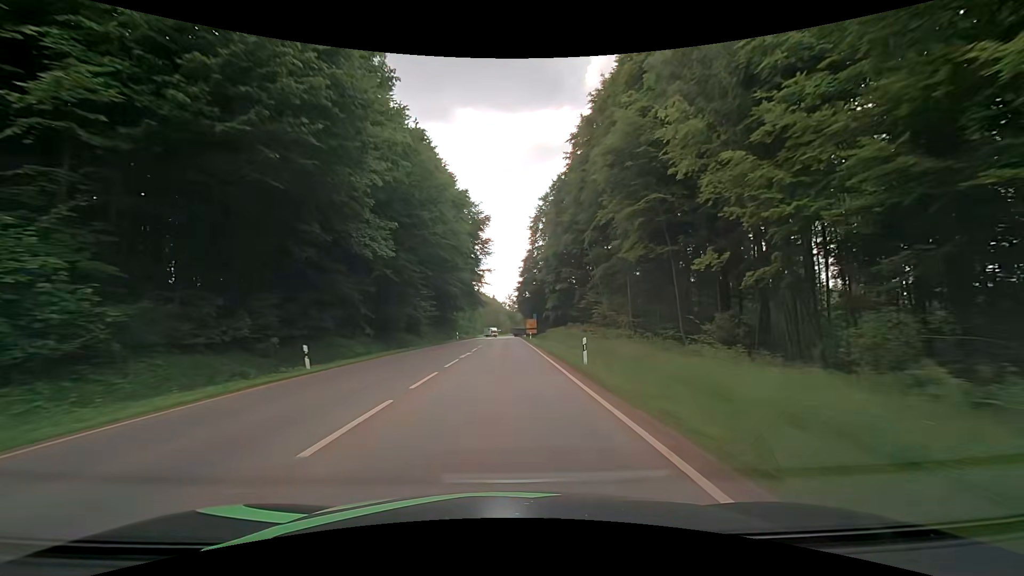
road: secondary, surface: asphalt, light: Day
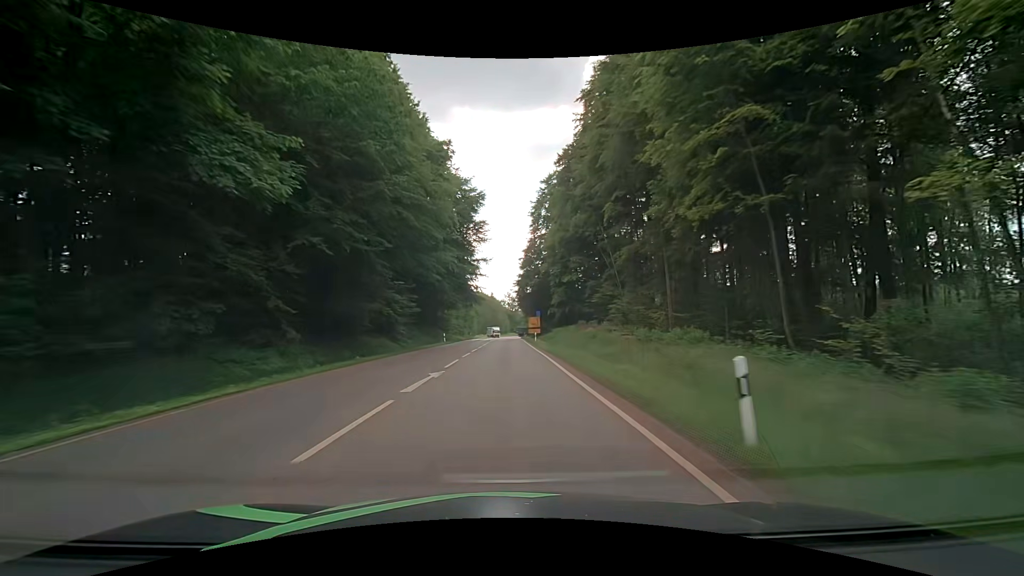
(0.0, +12.3) m; 0°
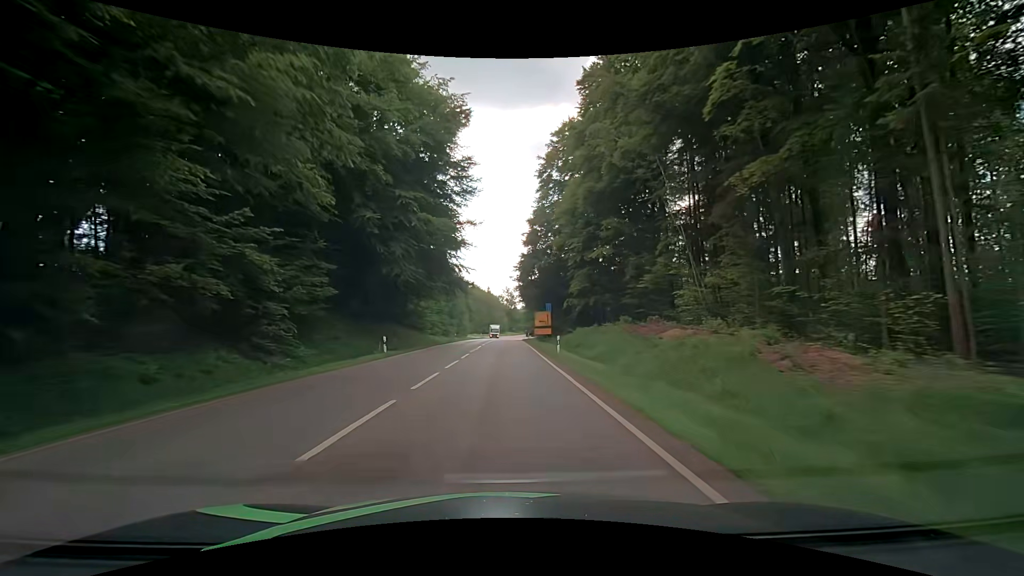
(0.0, +24.0) m; 0°
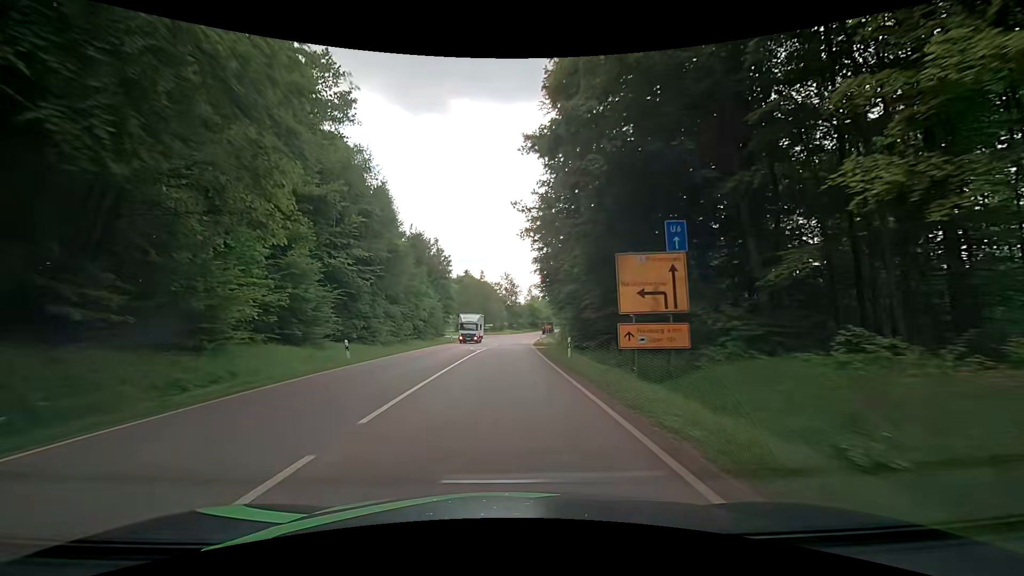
(-0.1, +45.8) m; 0°
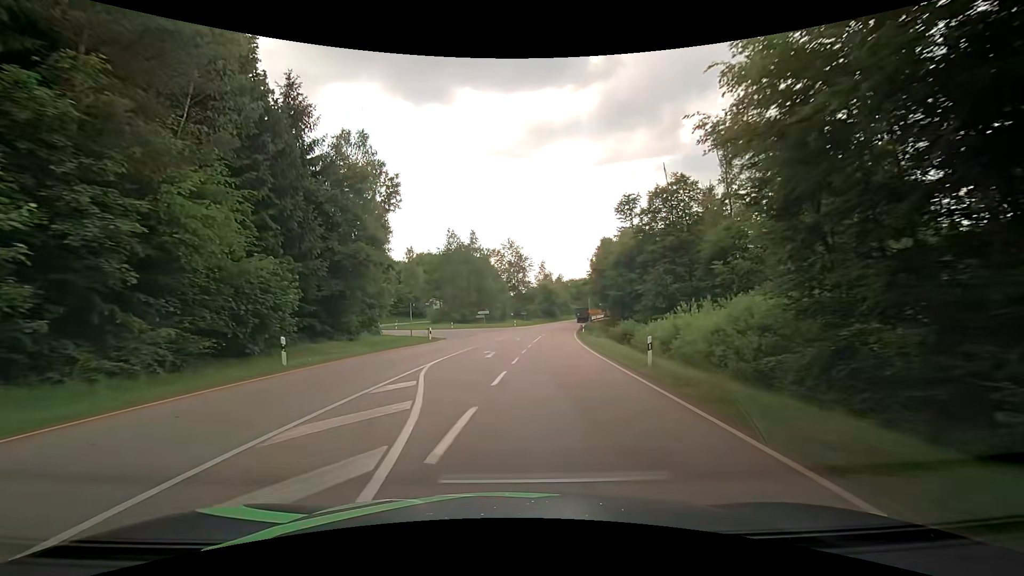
(+0.2, +50.6) m; 0°
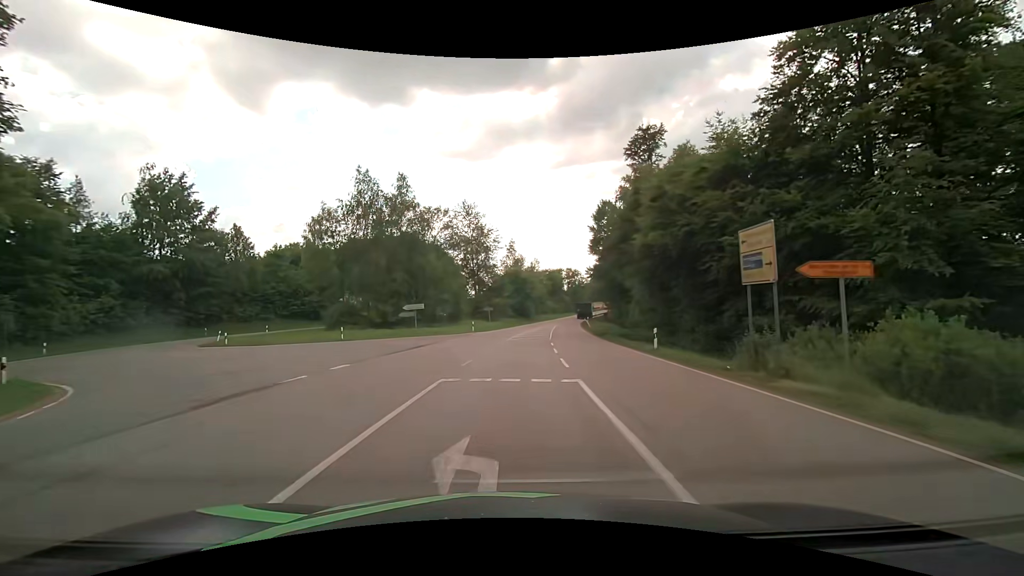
(+0.5, +38.1) m; +4°
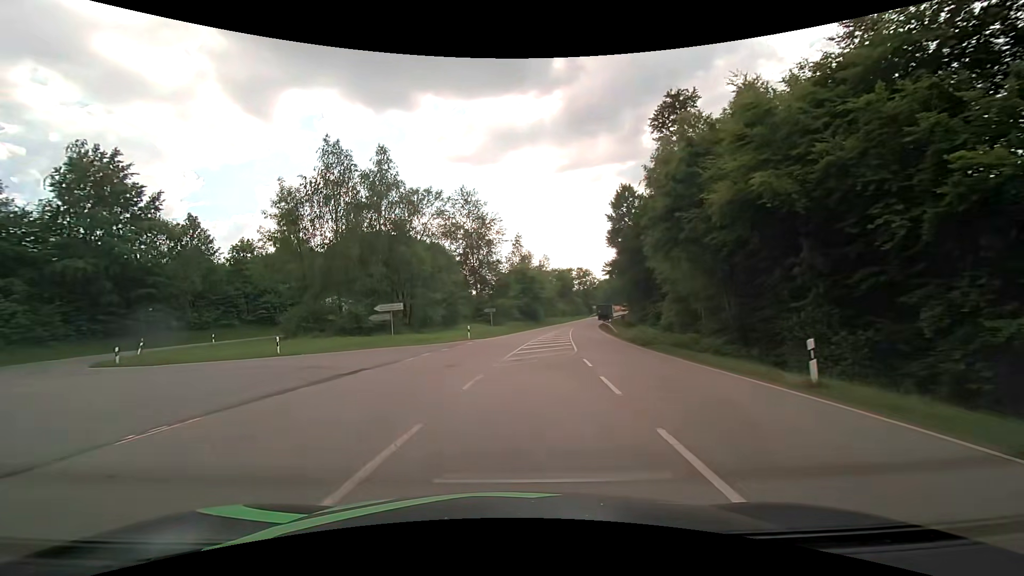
(0.0, +11.0) m; -1°
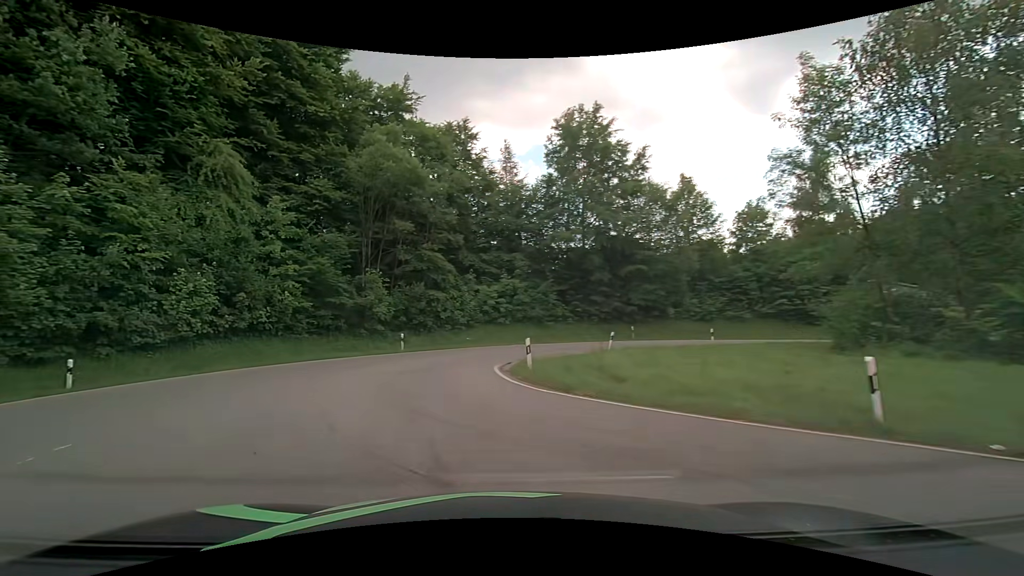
(-7.9, +18.9) m; -54°
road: tertiary
(-2, +10) (-2, +20) (+2, +29) (+11, +34) (+21, +35) (+30, +36) (+40, +37) (+50, +39) (+60, +41) (+69, +44) m
